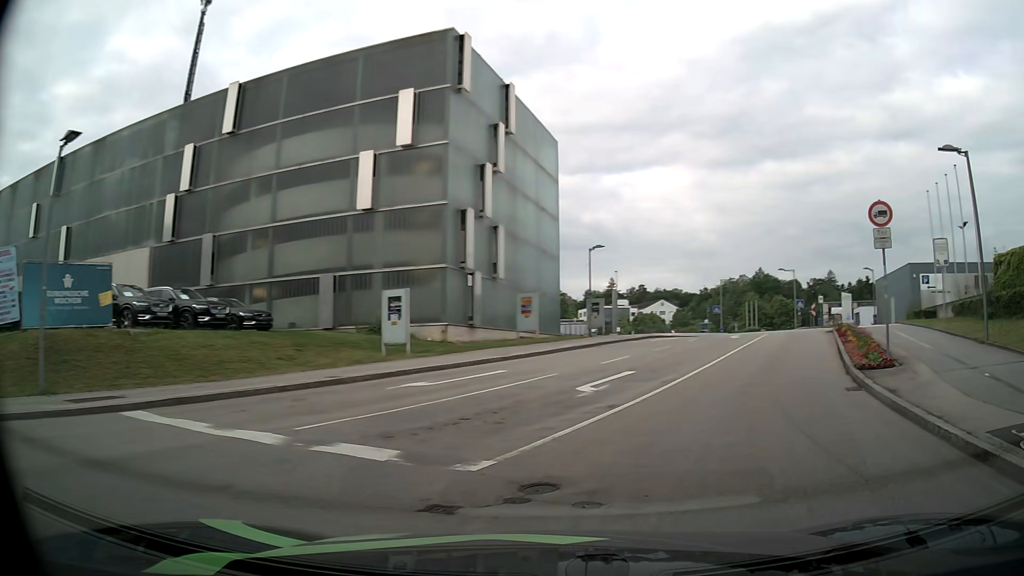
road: secondary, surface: asphalt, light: Day
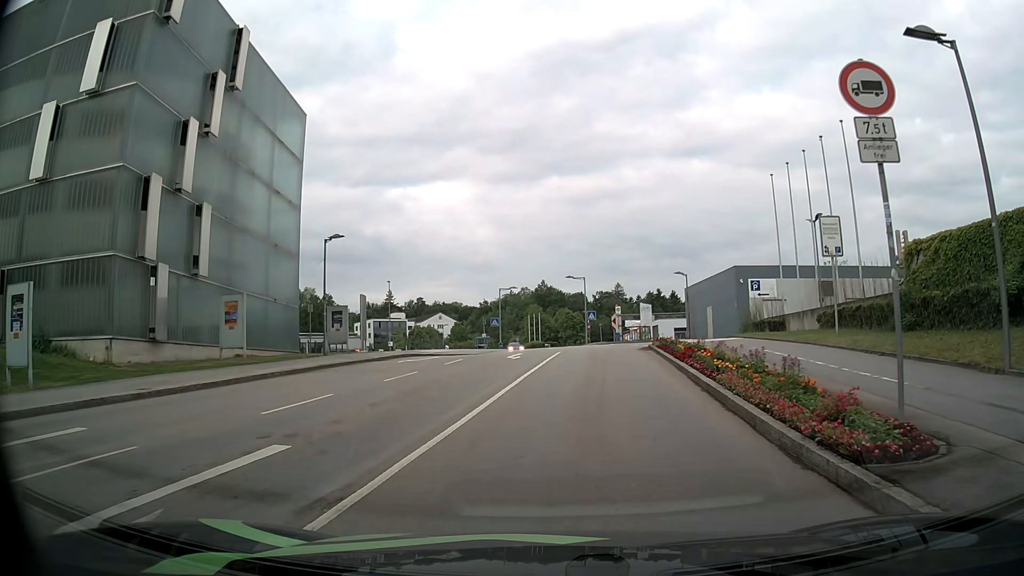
(+2.2, +9.1) m; +19°
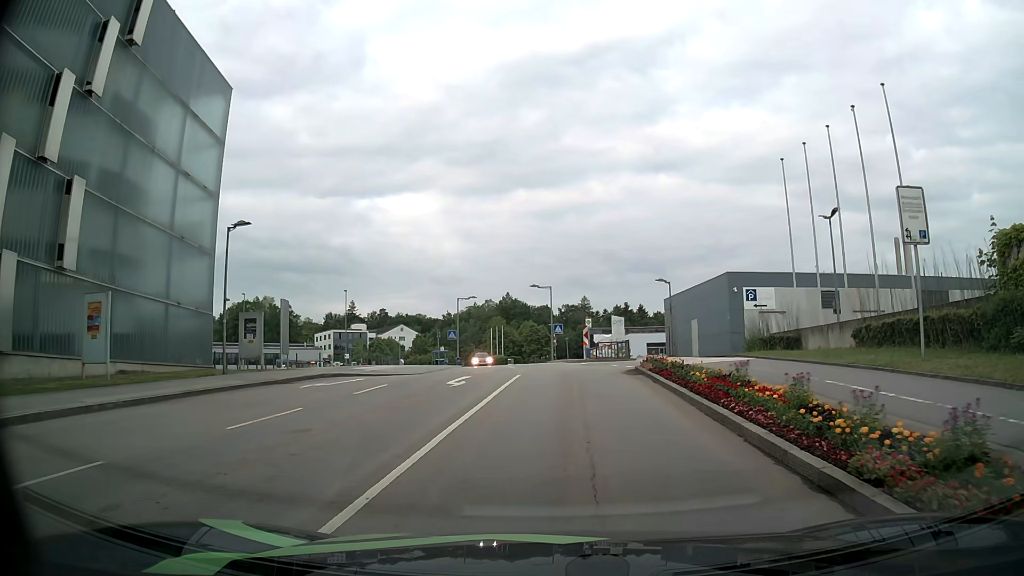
(+0.2, +6.6) m; +3°
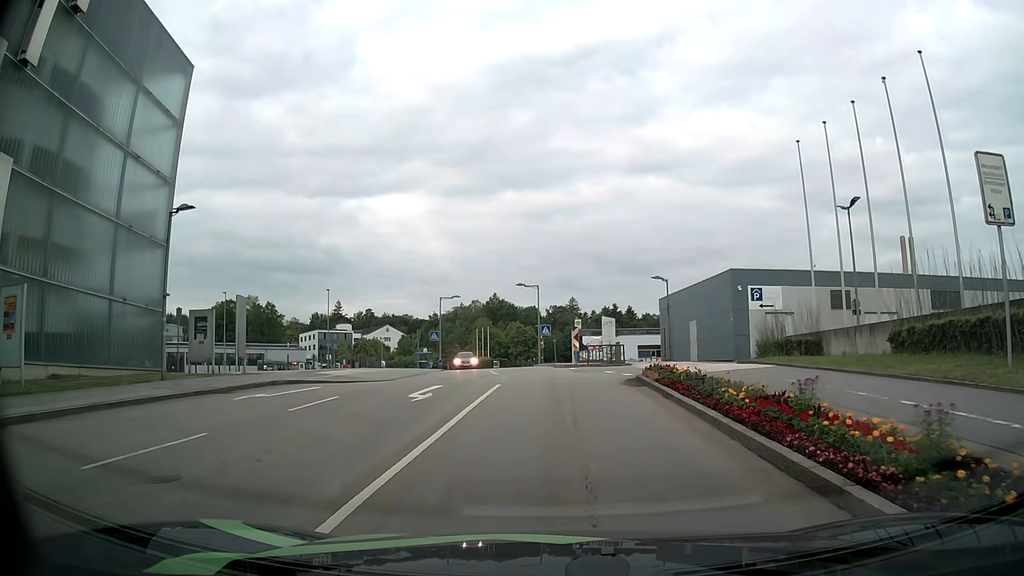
(0.0, +3.3) m; +1°
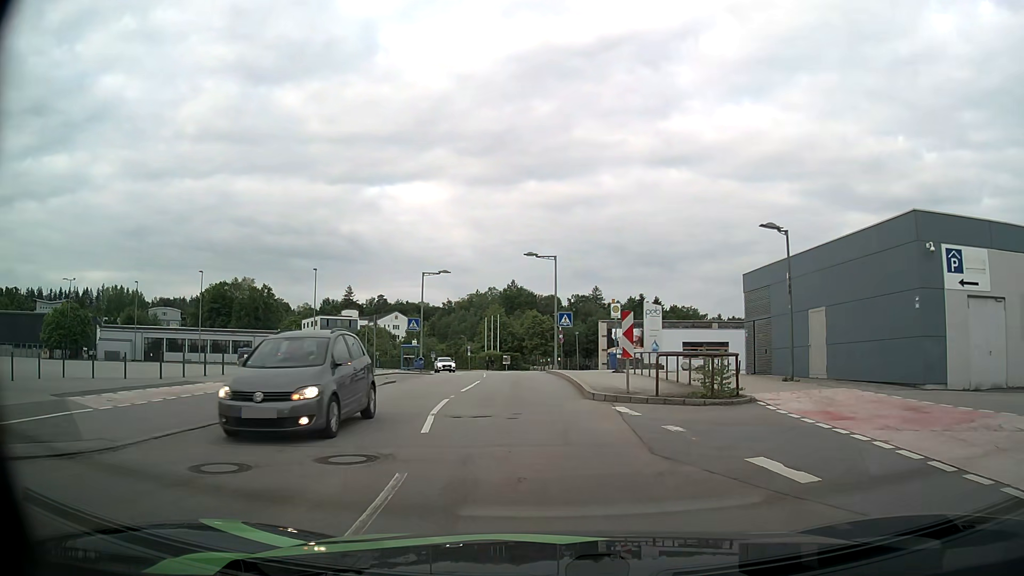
(+0.3, +17.6) m; 0°
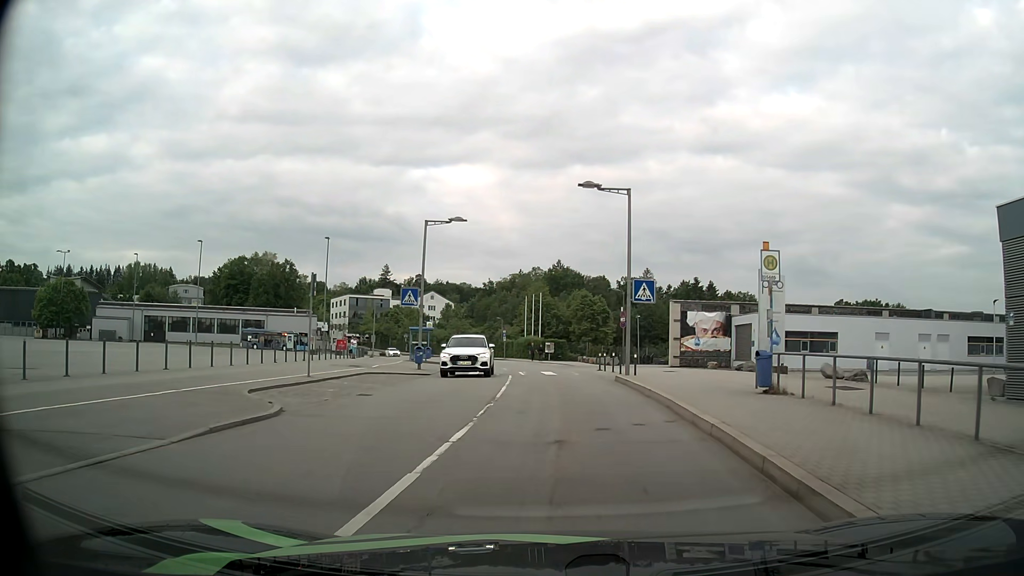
(-0.9, +16.1) m; -5°
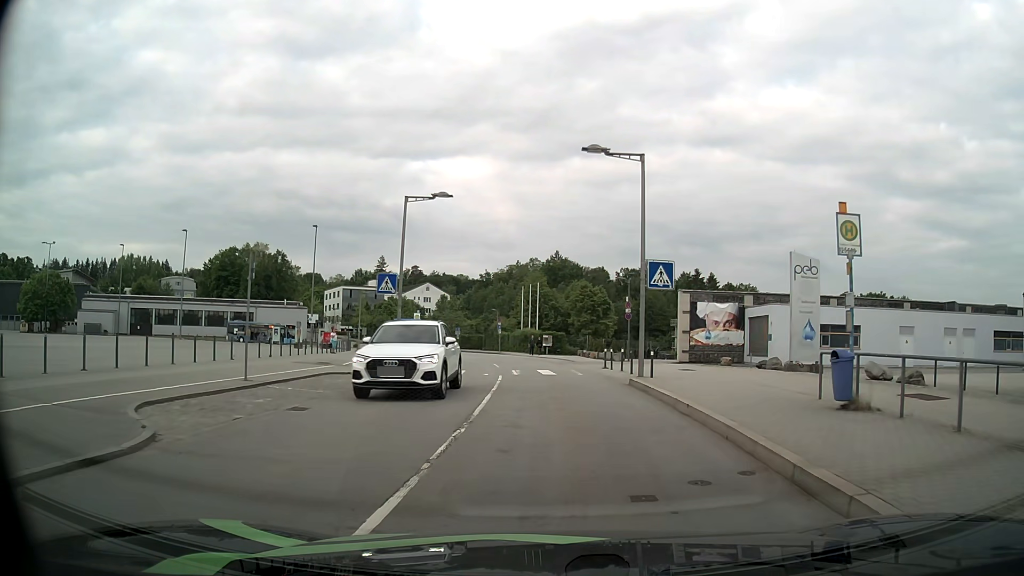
(0.0, +4.2) m; 0°
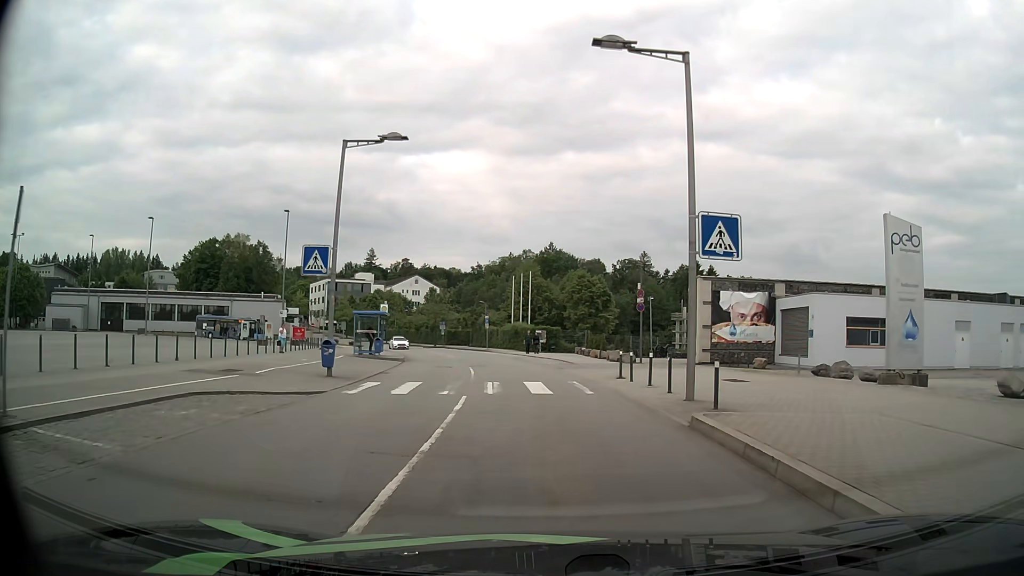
(0.0, +8.1) m; 0°
